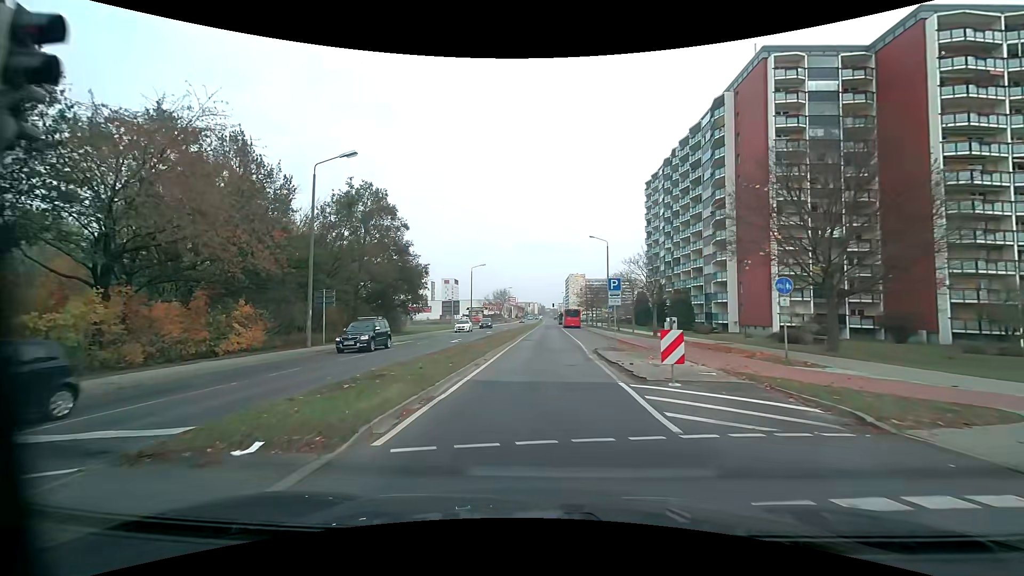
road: tertiary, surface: asphalt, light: Day
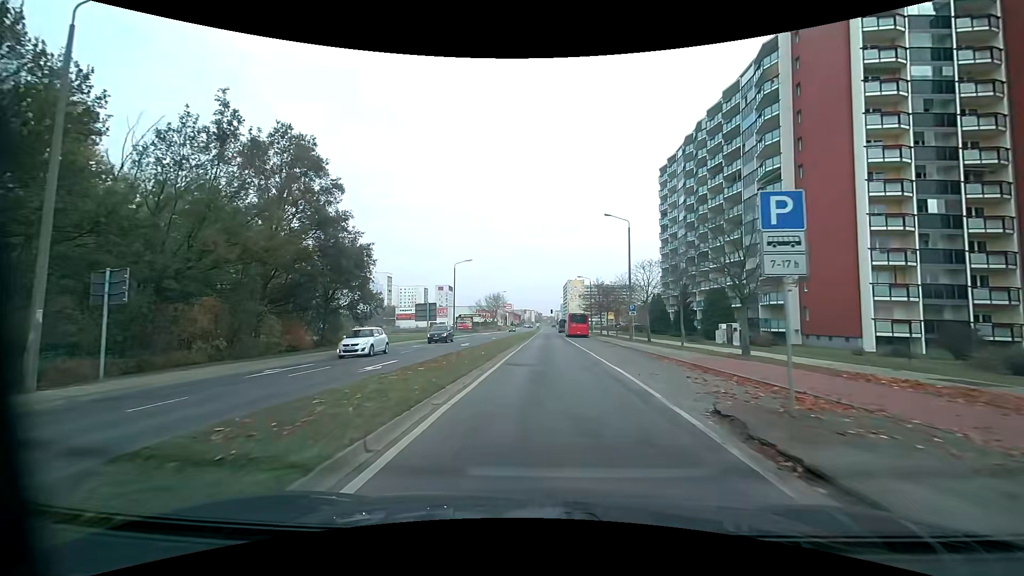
(-0.1, +16.5) m; 0°
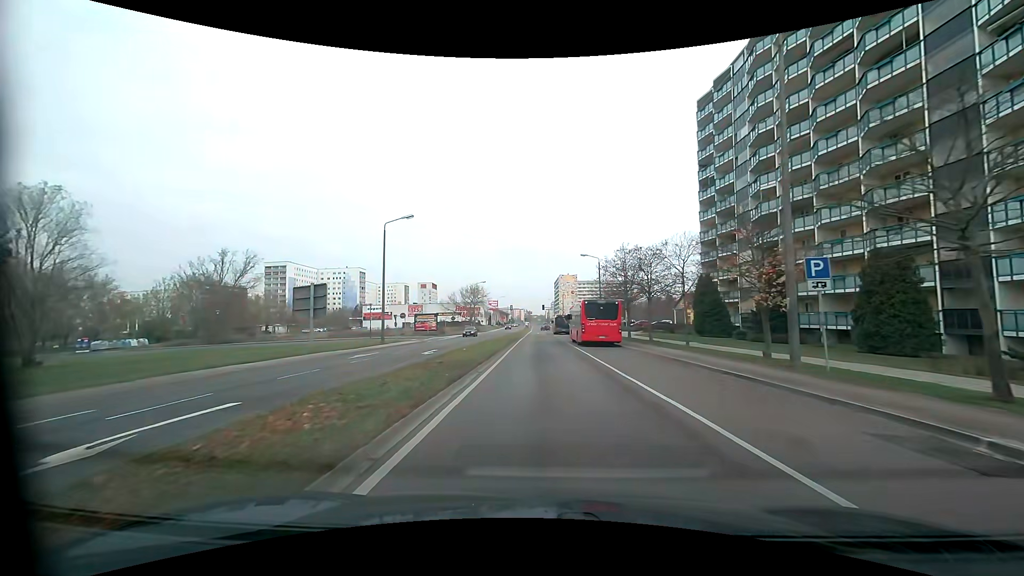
(+0.2, +30.5) m; +1°
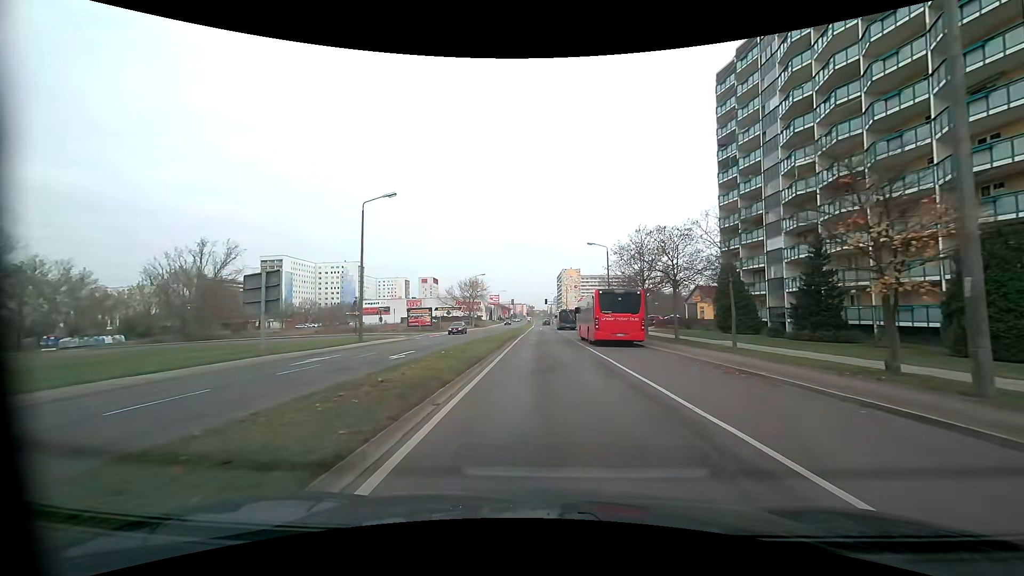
(0.0, +6.2) m; 0°
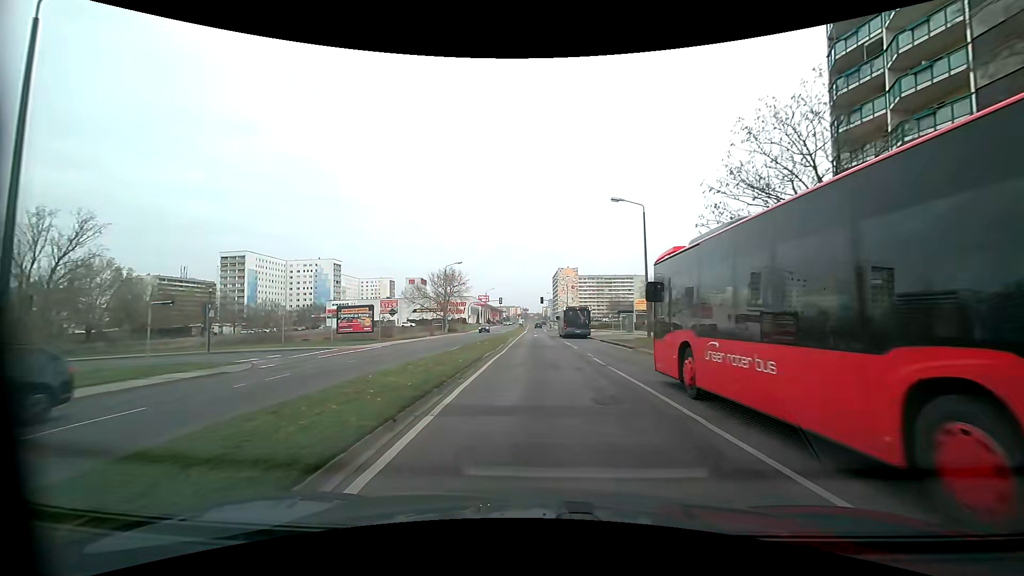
(-0.1, +26.0) m; 0°
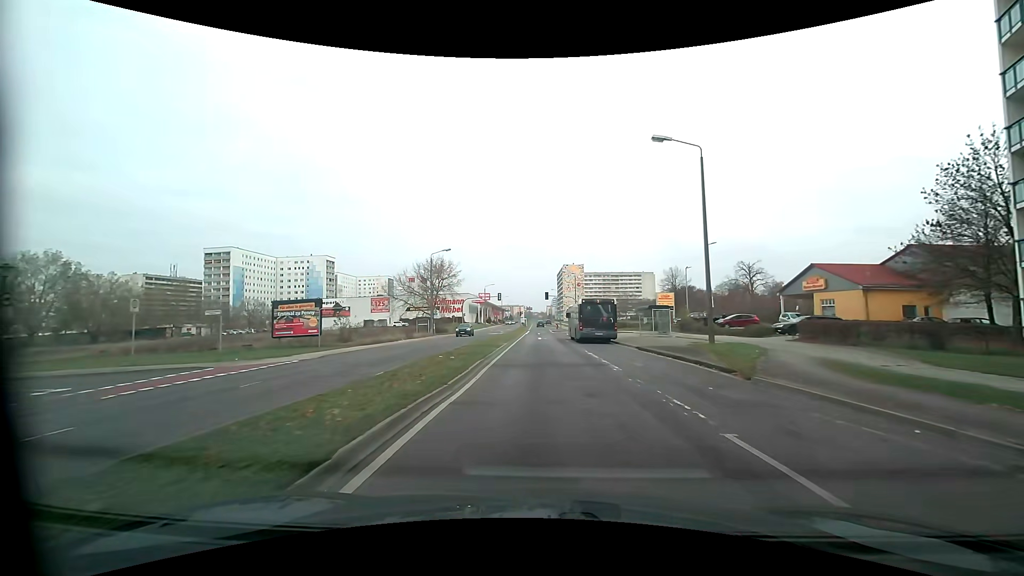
(-0.1, +13.7) m; 0°
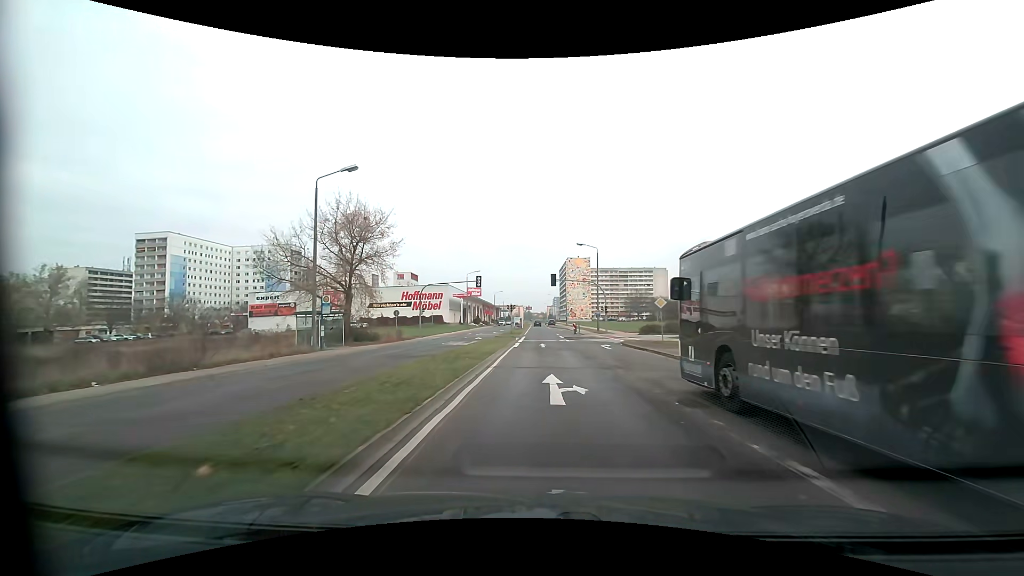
(-0.3, +35.2) m; 0°
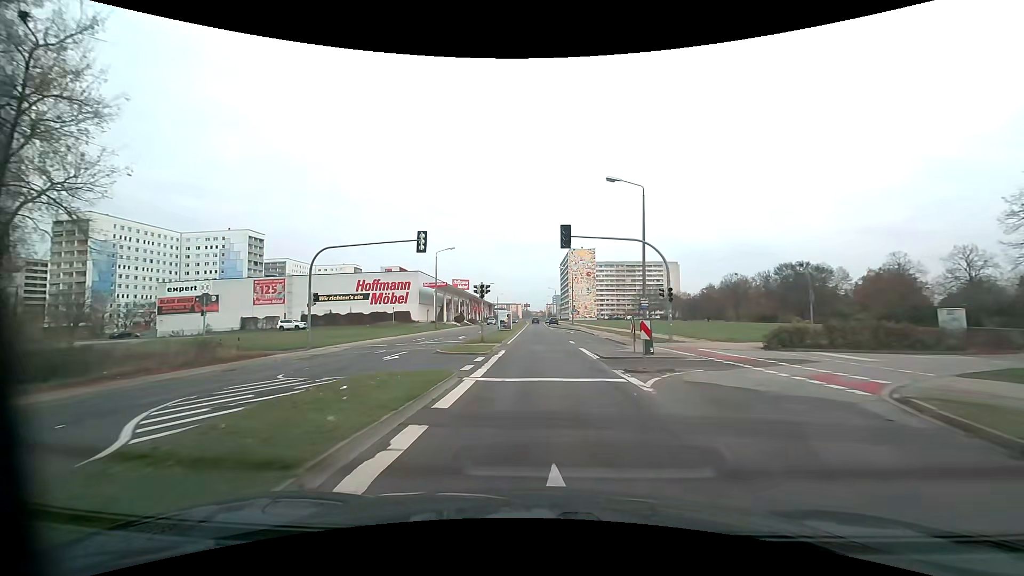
(+0.1, +29.0) m; 0°
(0, +10) (0, +20) (0, +30) (0, +40) (0, +50) (0, +60) (-1, +70) (-1, +80) (-1, +90) (-1, +100) m
